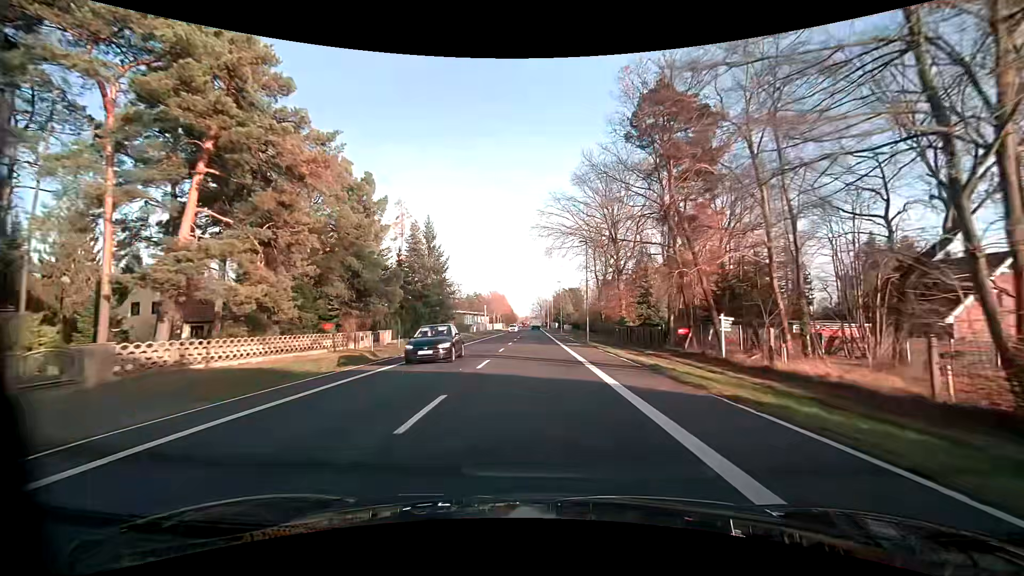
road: primary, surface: asphalt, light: Day
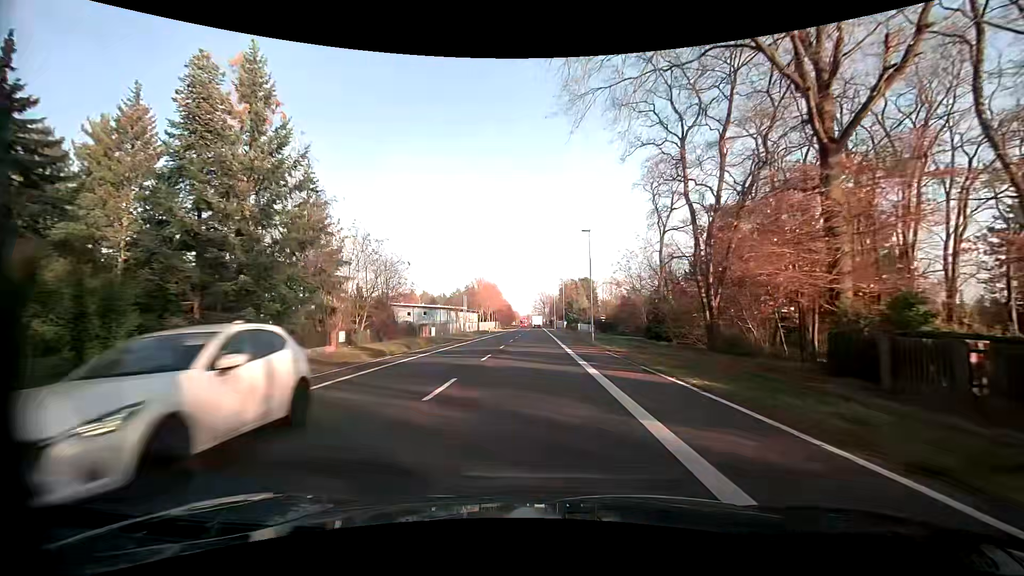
(-0.1, +42.9) m; -1°
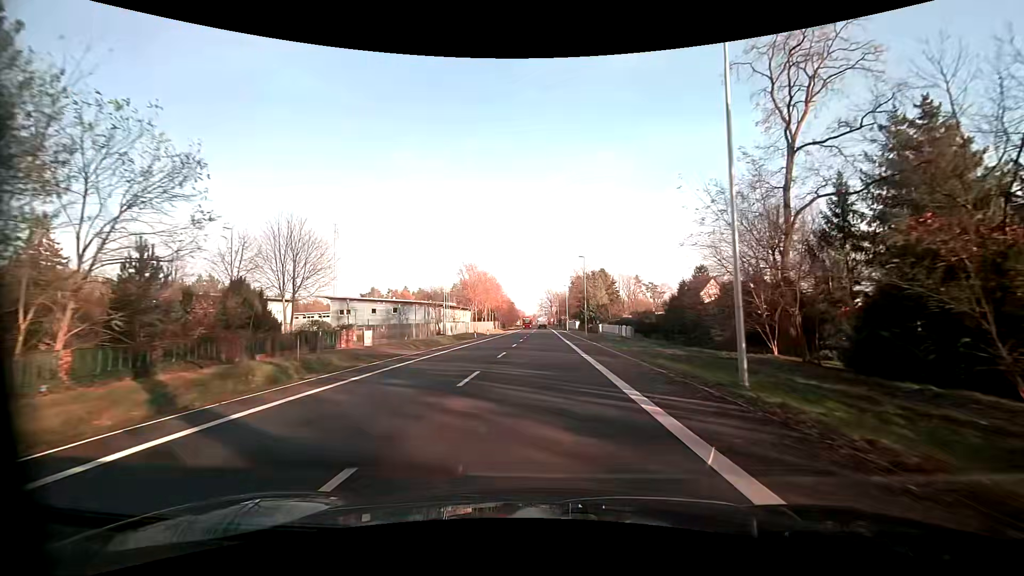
(-0.1, +25.4) m; -1°
(0, +10) (0, +20) (0, +30) (0, +40) (+1, +50) (+1, +60) (+1, +70) (+1, +80) (+1, +90) (+1, +100) m
